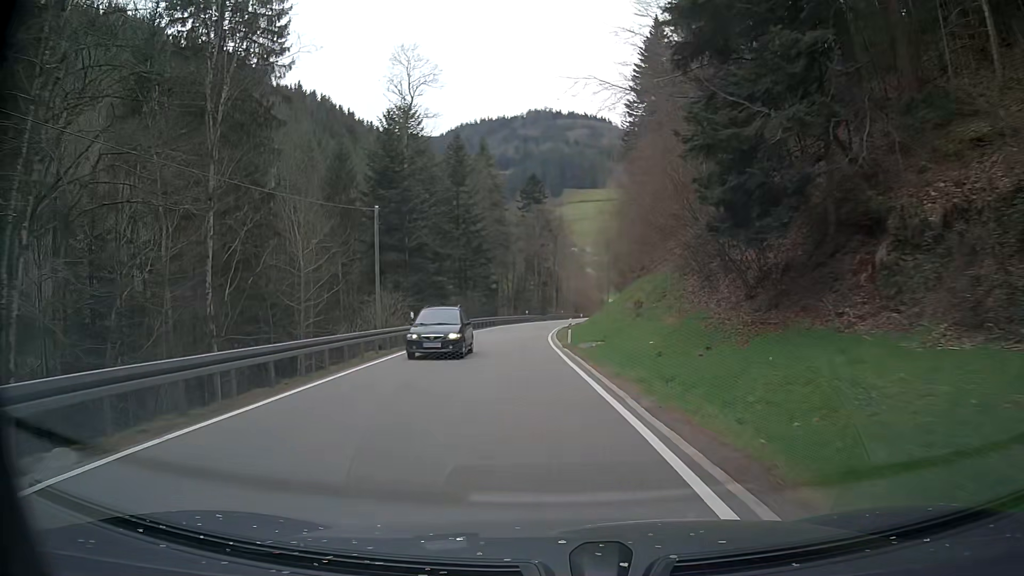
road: tertiary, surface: asphalt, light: Day
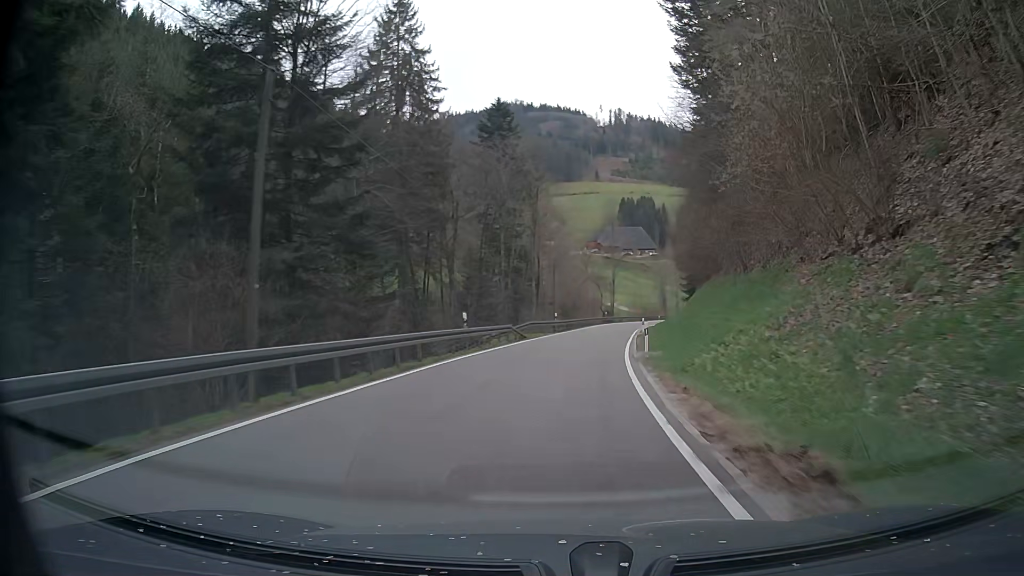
(-1.1, +55.7) m; +2°
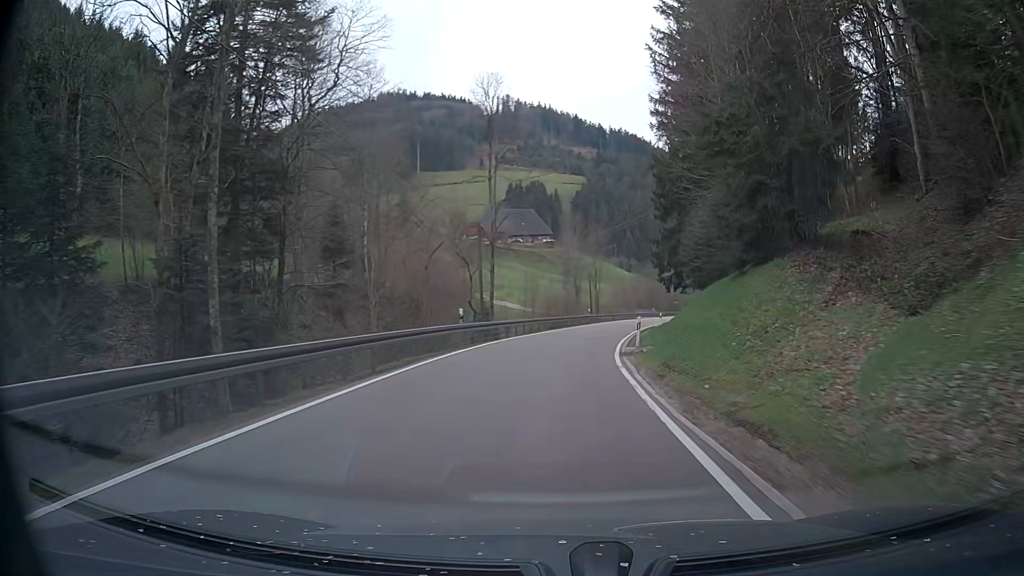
(+5.5, +56.5) m; +10°
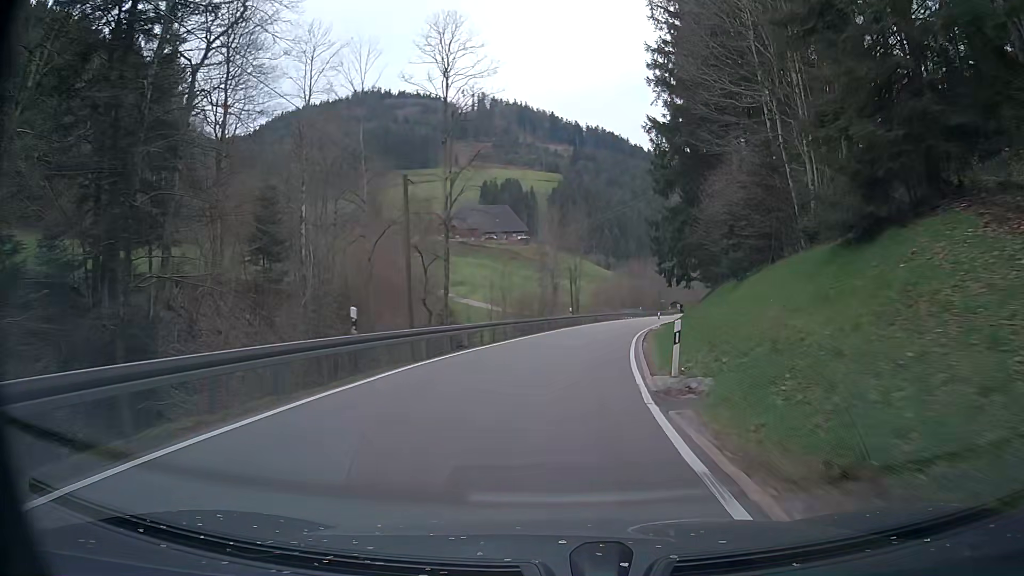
(+0.2, +11.2) m; +2°
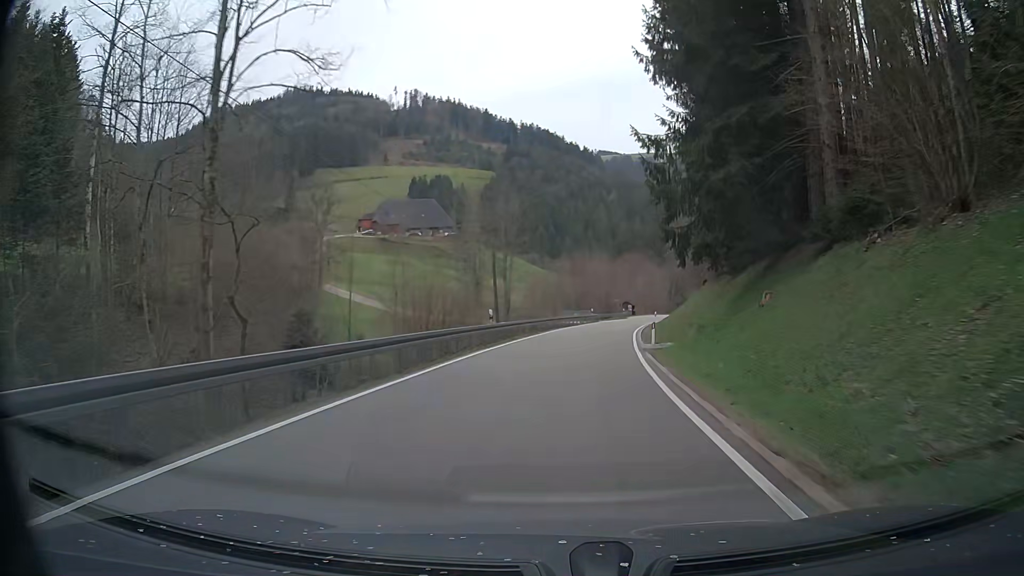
(+1.0, +22.2) m; +6°
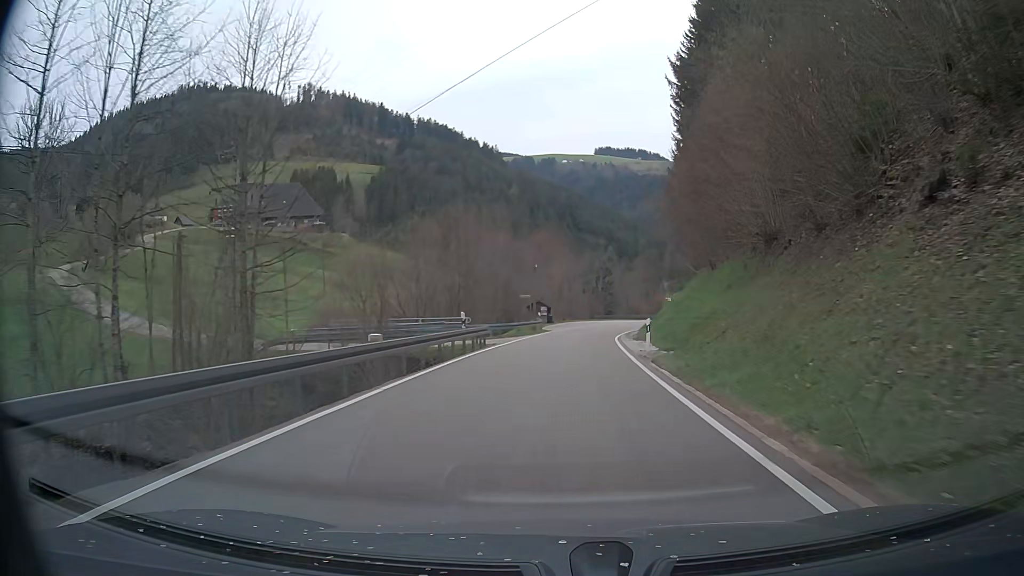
(+3.5, +43.6) m; +9°
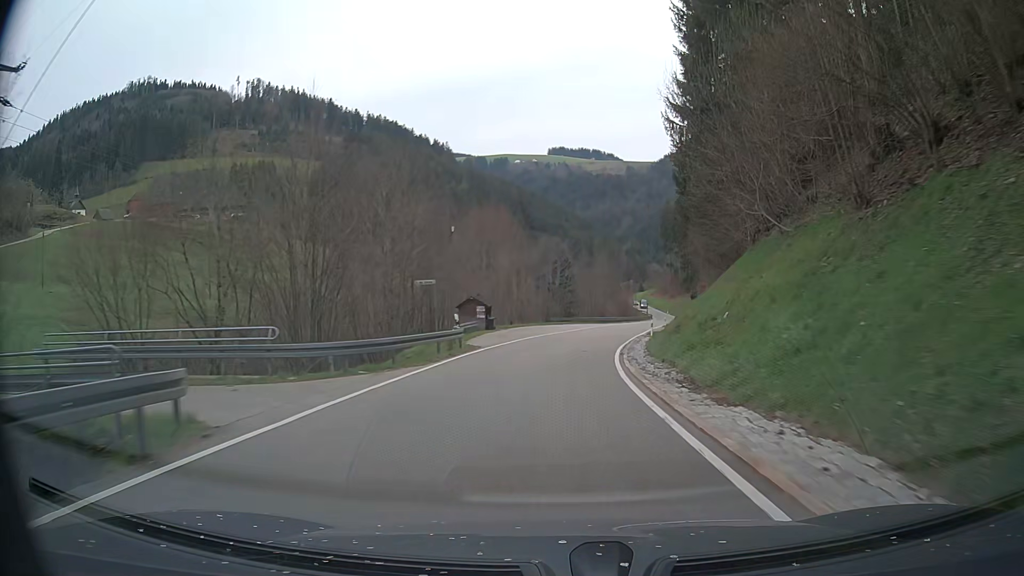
(+0.8, +22.2) m; +4°
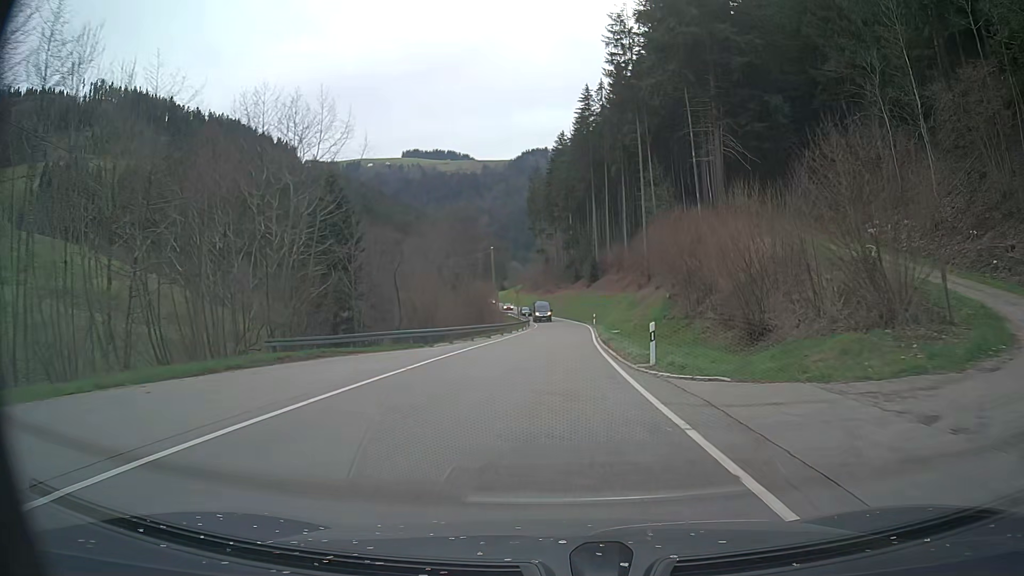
(+6.1, +56.9) m; +12°
